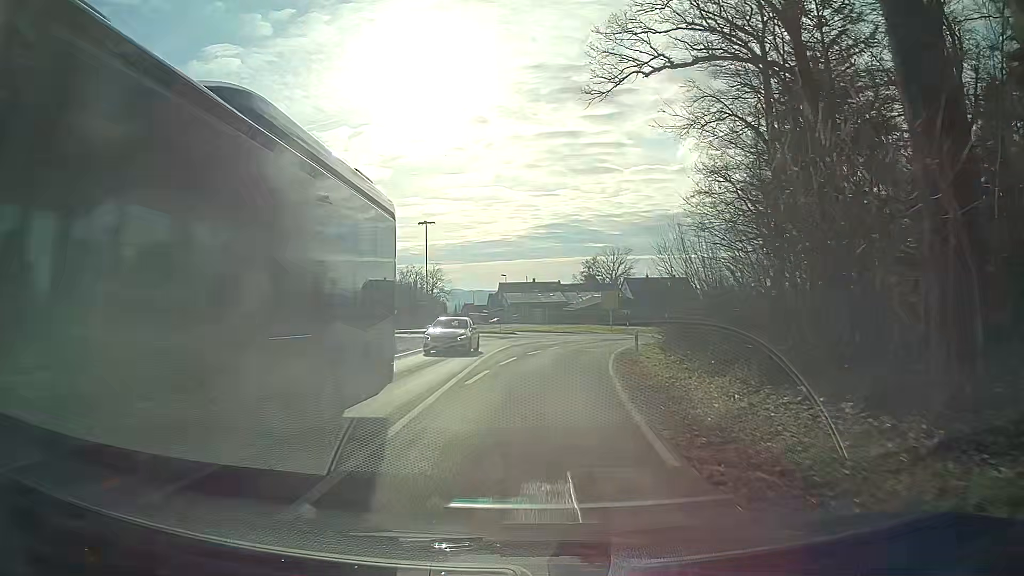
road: tertiary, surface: asphalt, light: Day
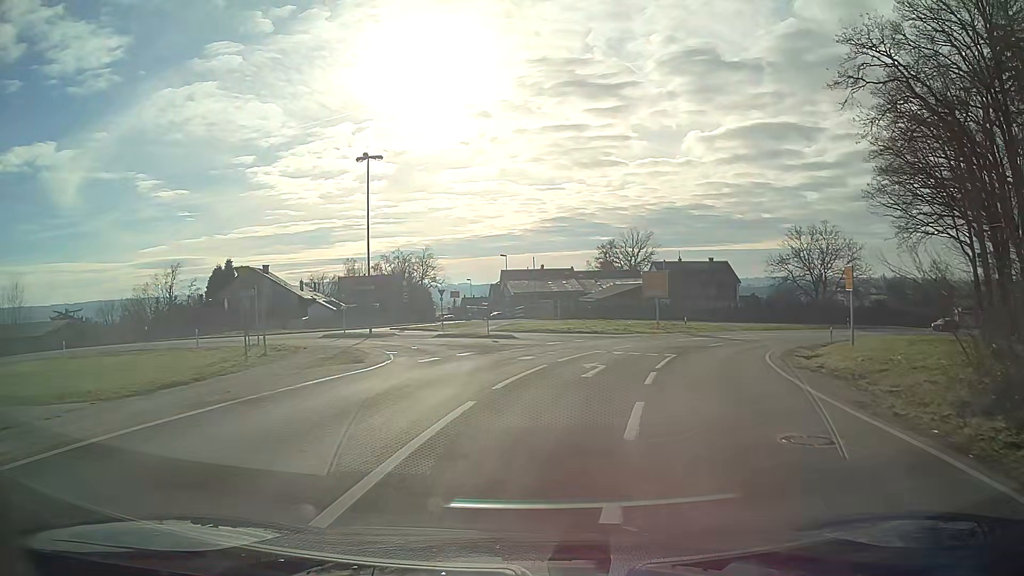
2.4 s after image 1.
(0.0, +24.6) m; +1°
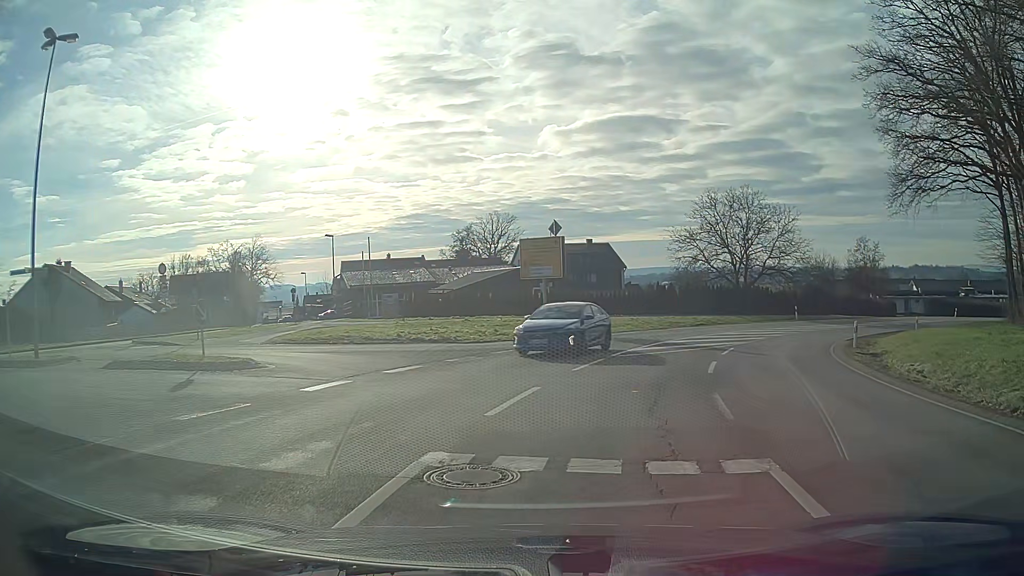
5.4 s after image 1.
(+1.6, +18.7) m; +12°
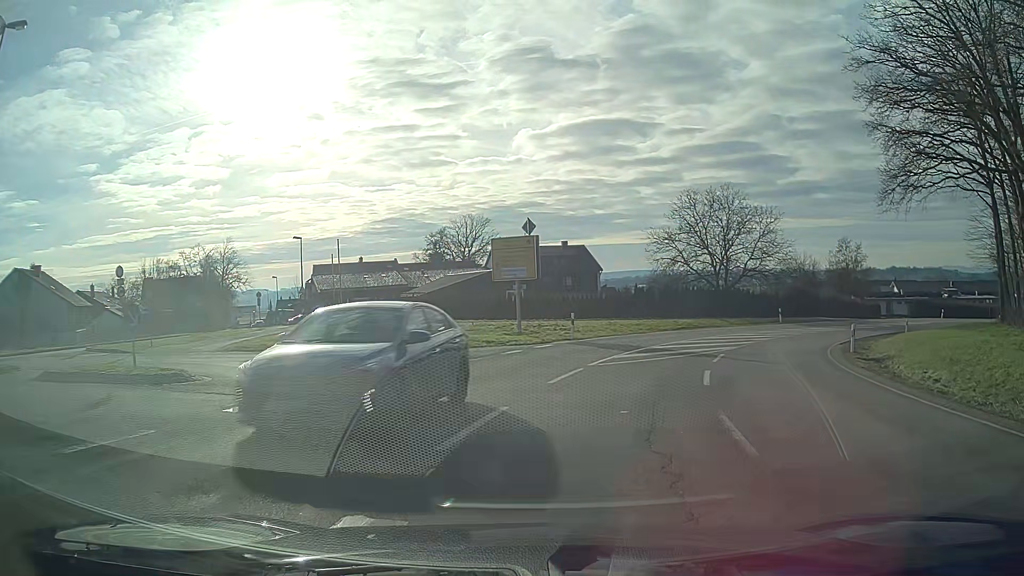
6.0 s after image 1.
(0.0, +1.9) m; +2°
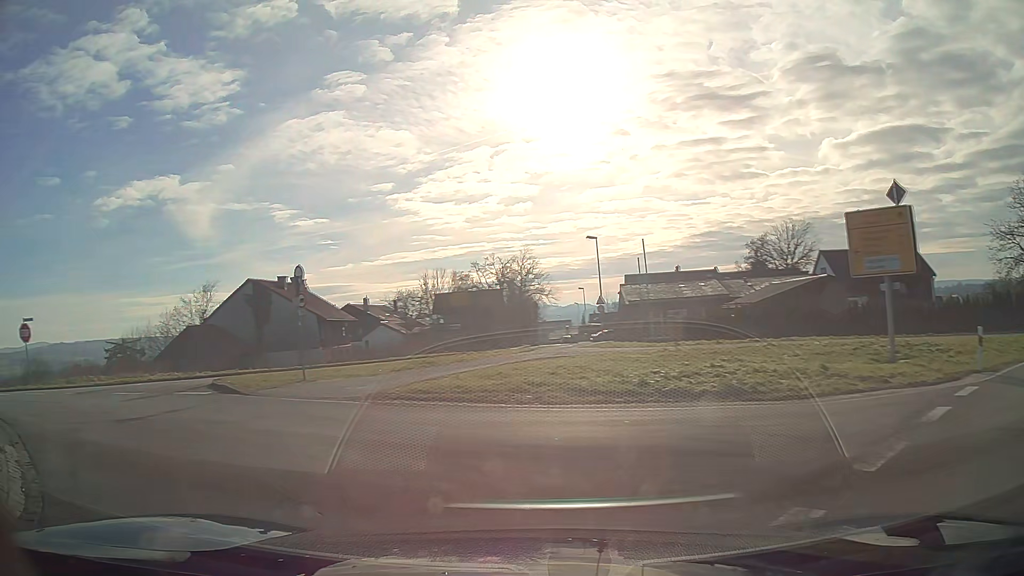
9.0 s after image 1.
(-2.1, +11.2) m; -35°
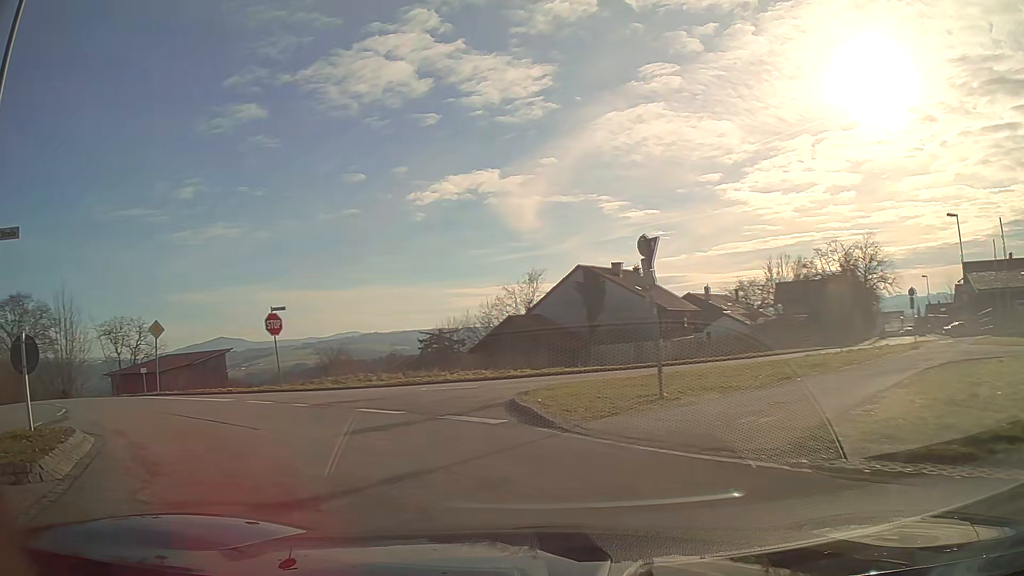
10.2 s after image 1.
(-1.6, +6.2) m; -28°
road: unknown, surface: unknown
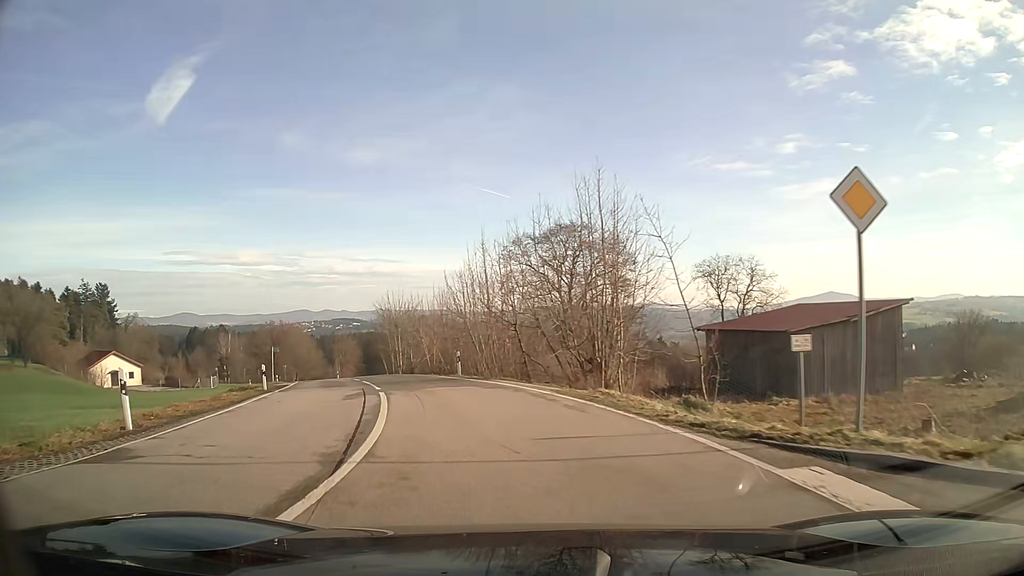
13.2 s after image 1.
(-11.1, +19.0) m; -49°
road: secondary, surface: asphalt
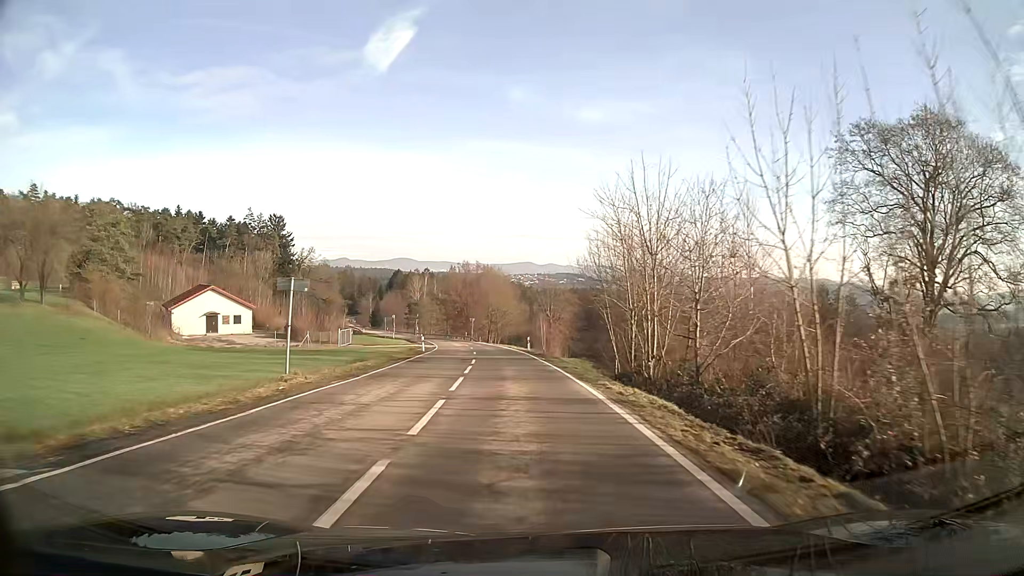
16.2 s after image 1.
(-6.5, +34.0) m; -17°
(0, +10) (-1, +20) (-1, +30) (-2, +40) (-3, +50) (-4, +60) (-5, +70) (-7, +80) (-9, +89) (-11, +99) m
